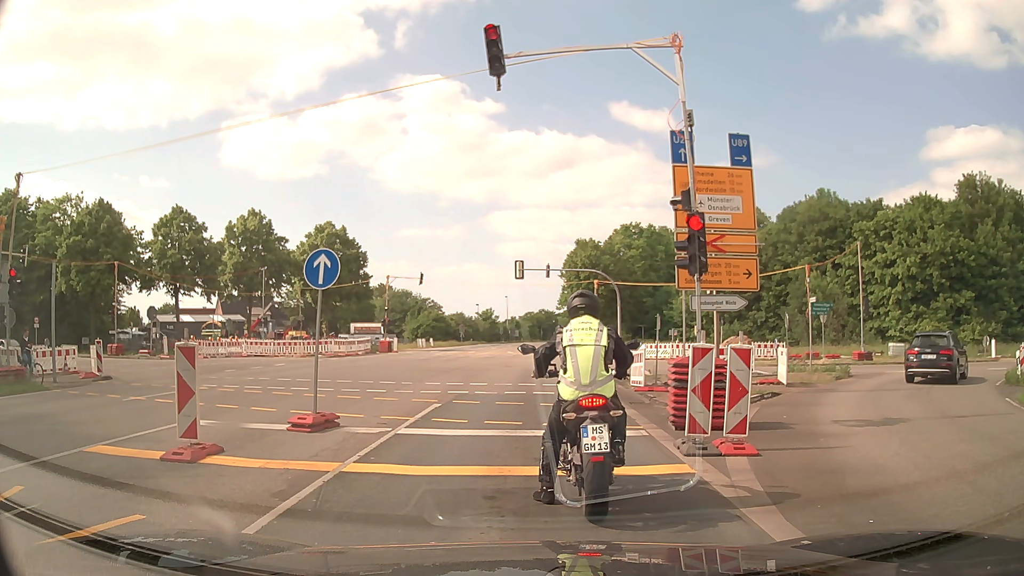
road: primary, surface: asphalt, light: Day
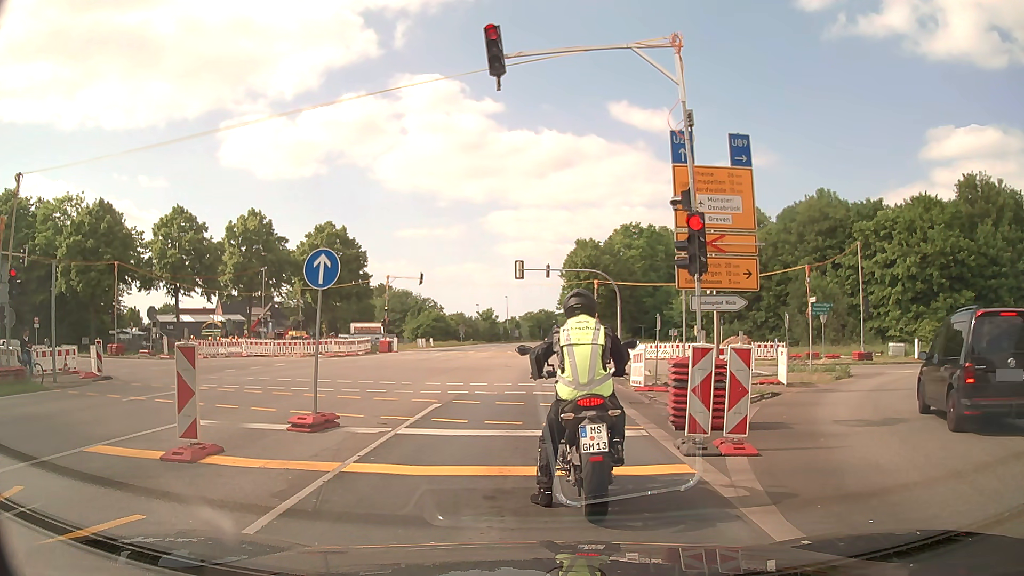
(0.0, 0.0) m; 0°
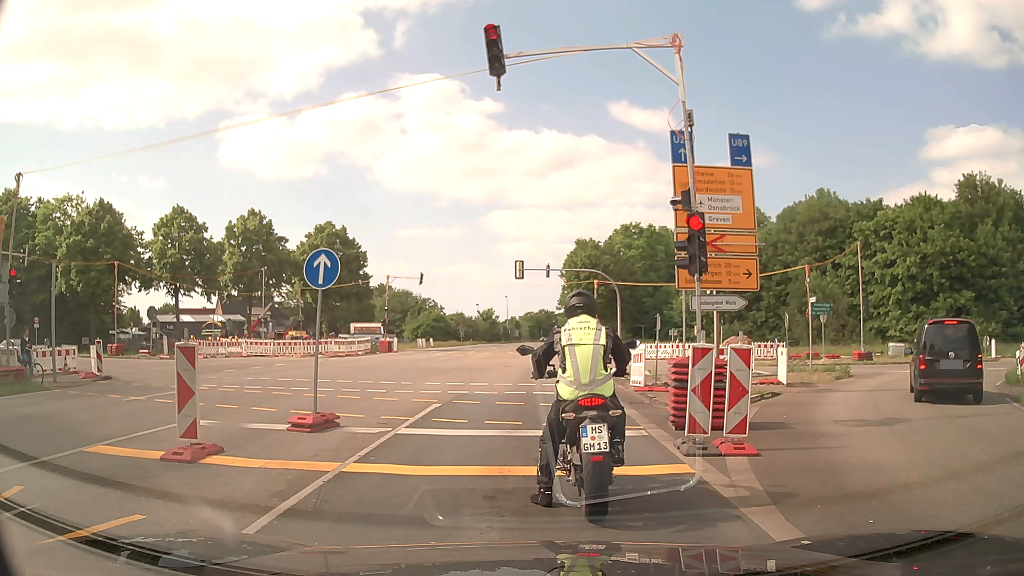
(0.0, 0.0) m; 0°
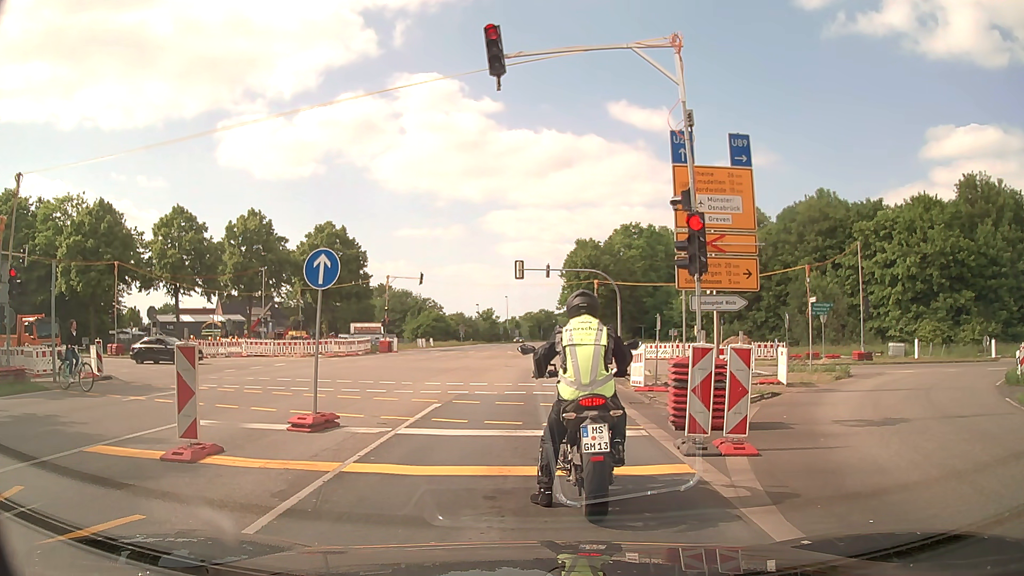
(0.0, 0.0) m; 0°
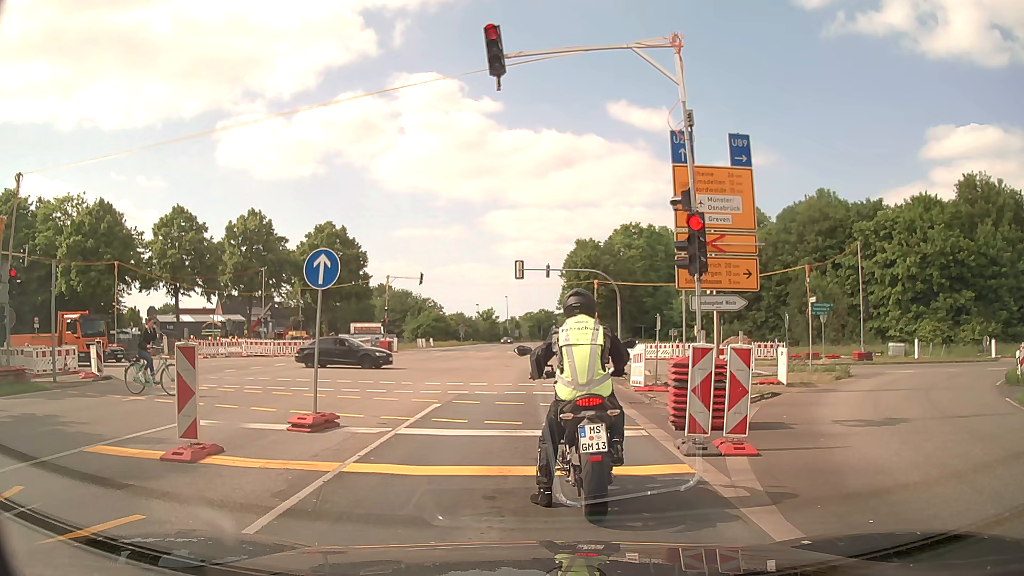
(0.0, 0.0) m; 0°
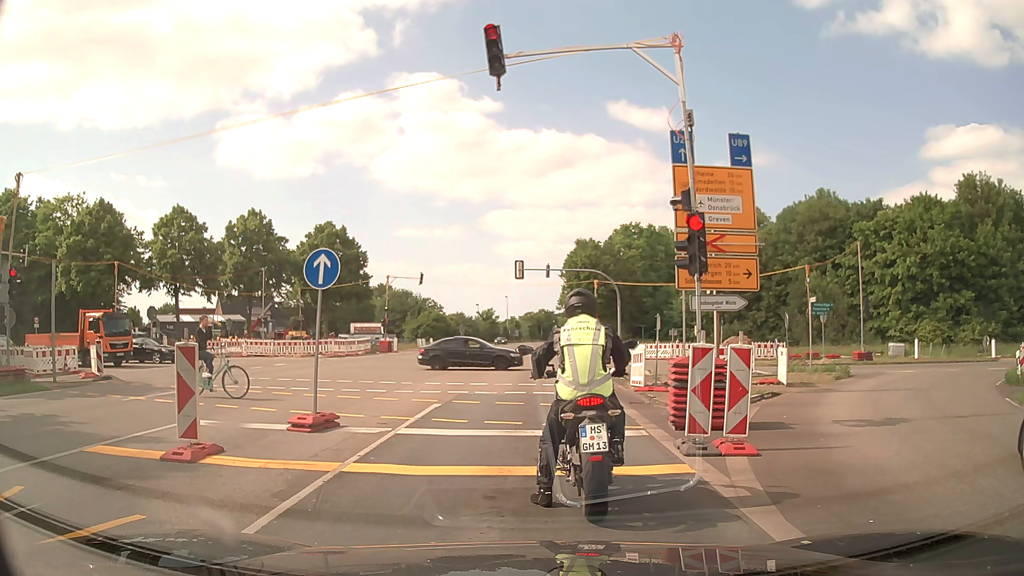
(0.0, 0.0) m; 0°
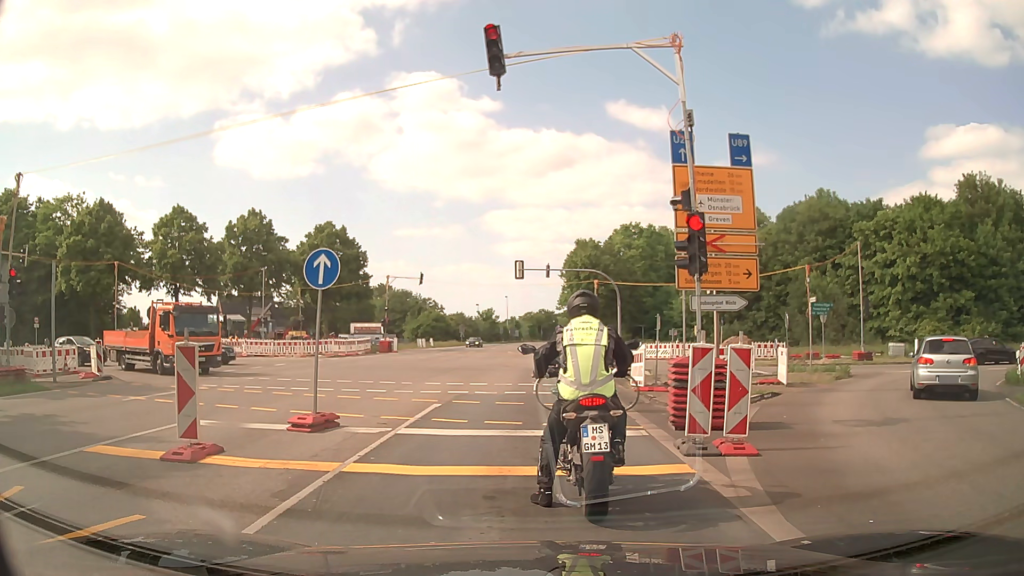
(0.0, 0.0) m; 0°
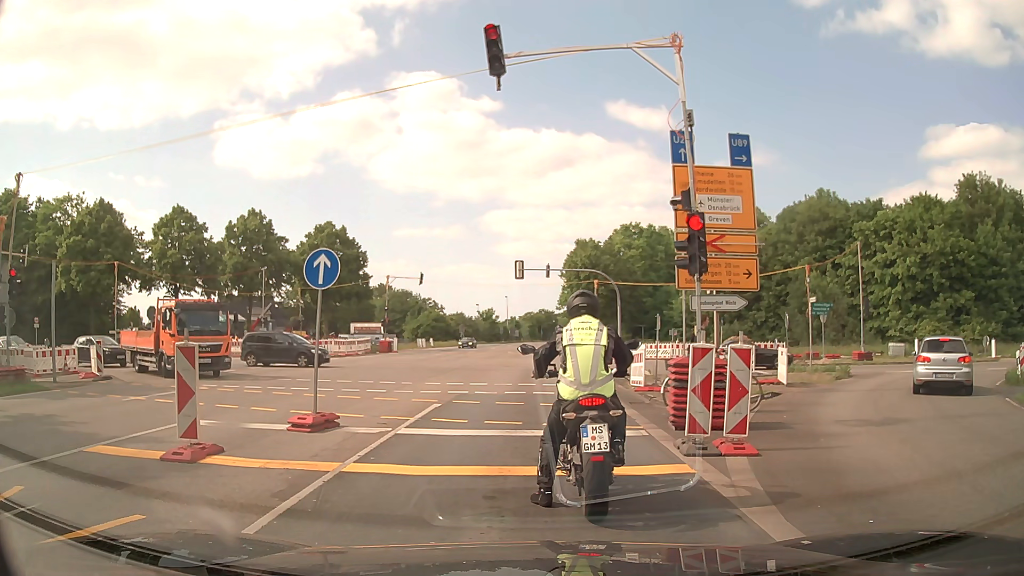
(0.0, 0.0) m; 0°
